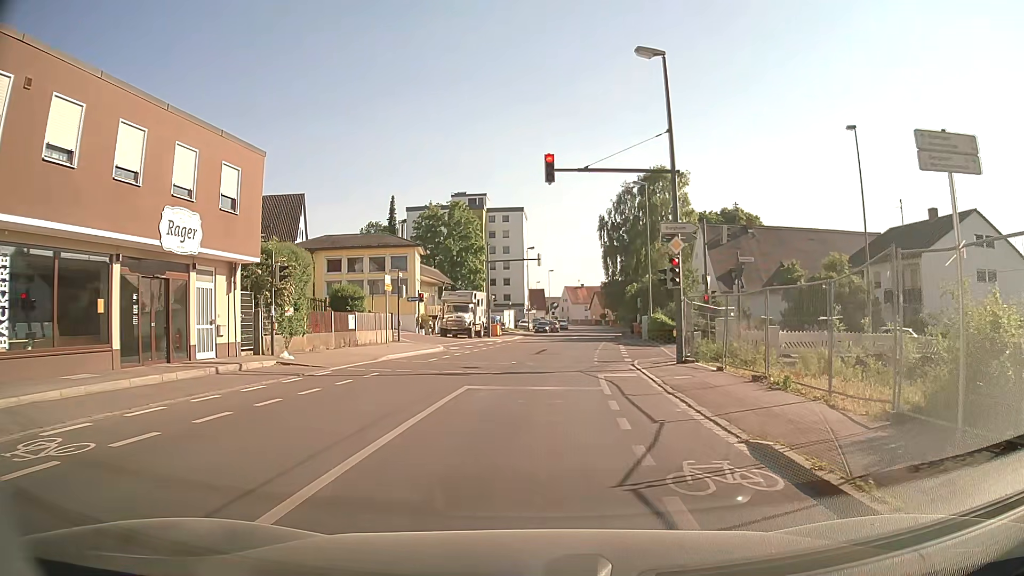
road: secondary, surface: asphalt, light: Day
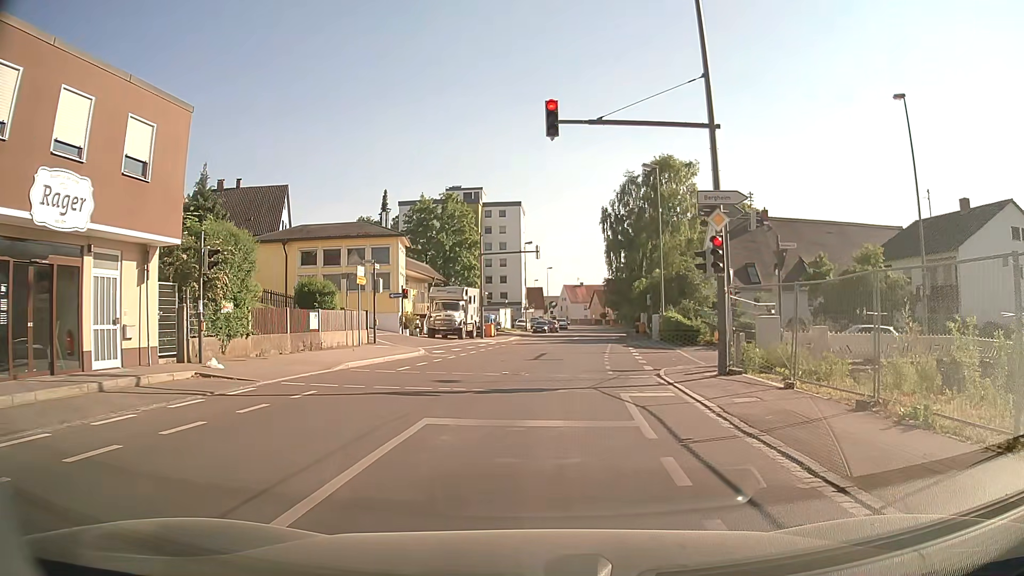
(0.0, +5.0) m; 0°
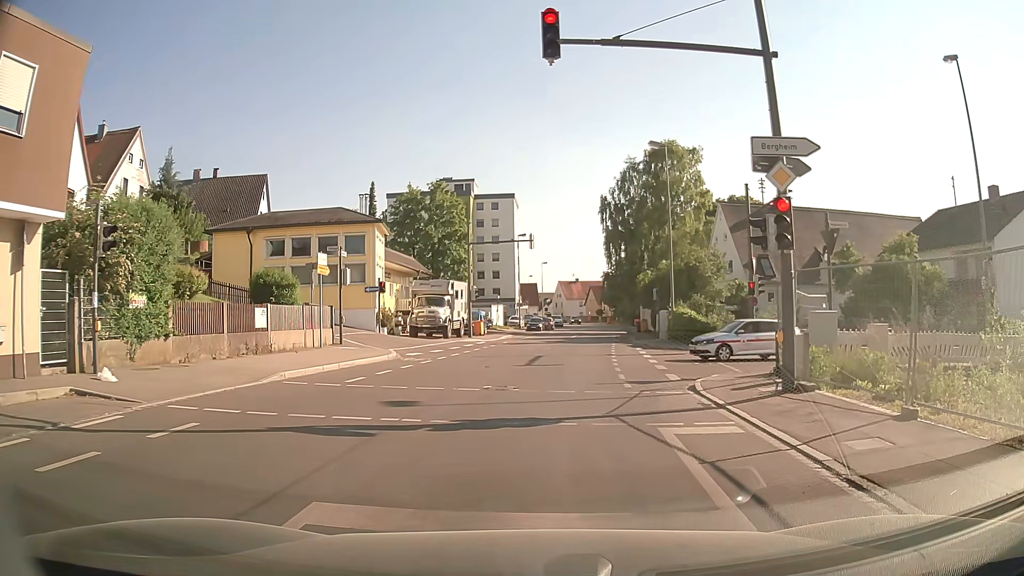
(0.0, +4.4) m; +1°
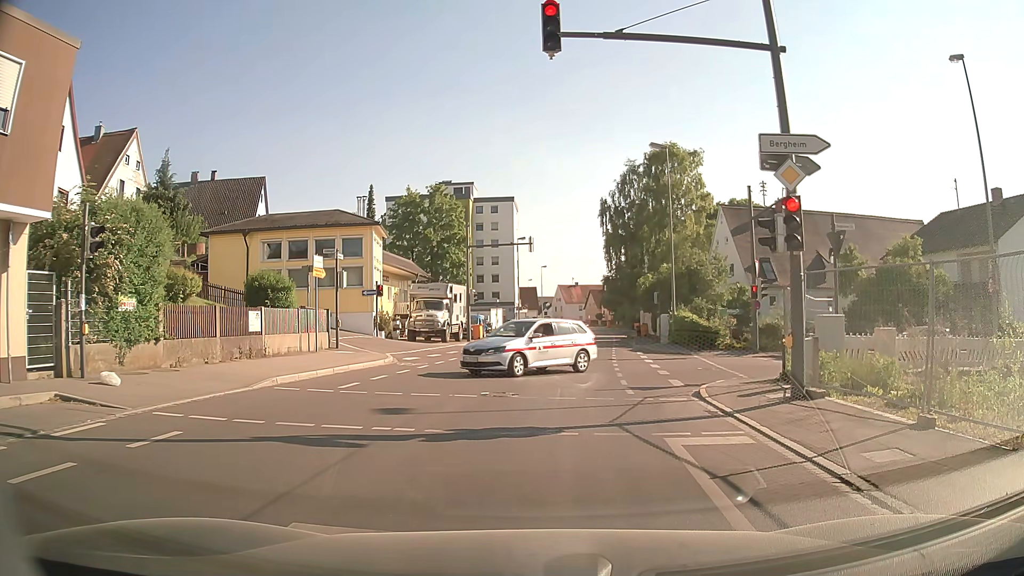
(0.0, +0.5) m; 0°
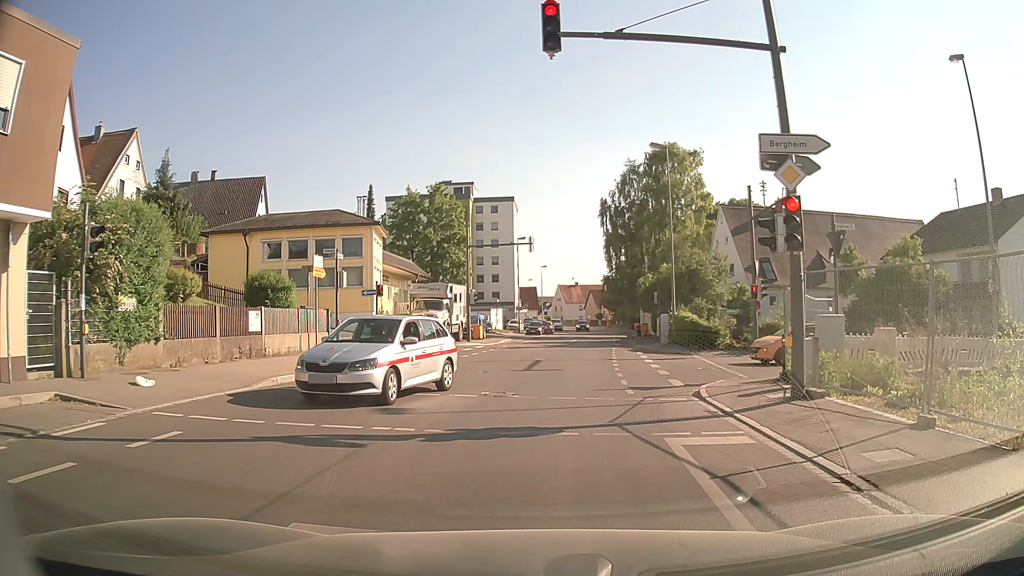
(0.0, 0.0) m; 0°
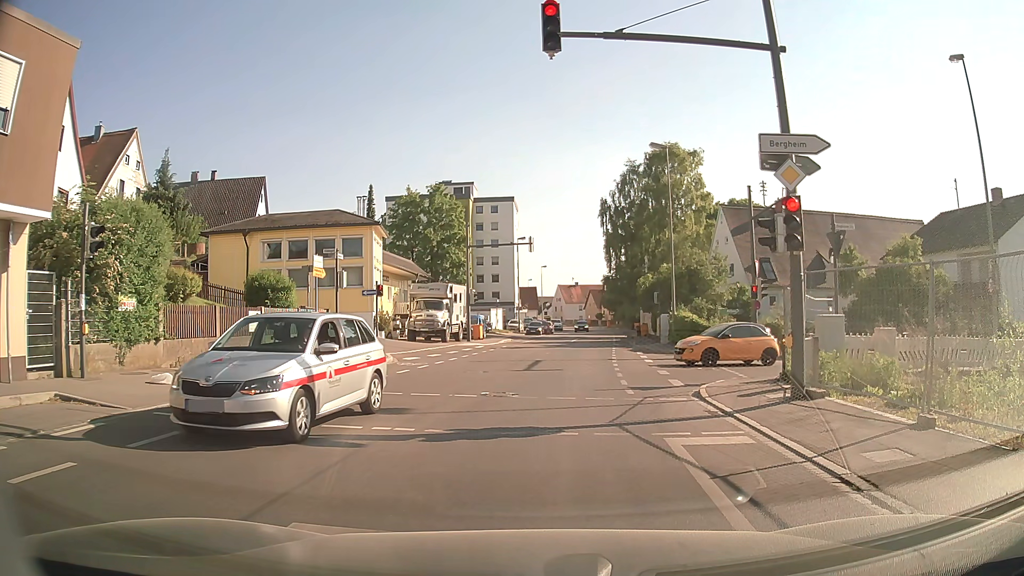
(0.0, 0.0) m; 0°
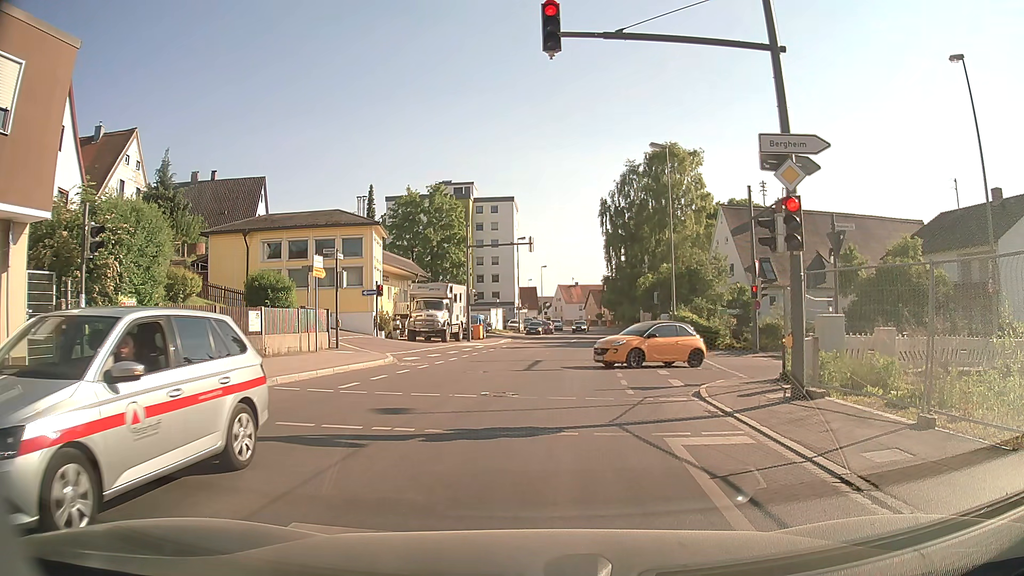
(0.0, 0.0) m; 0°
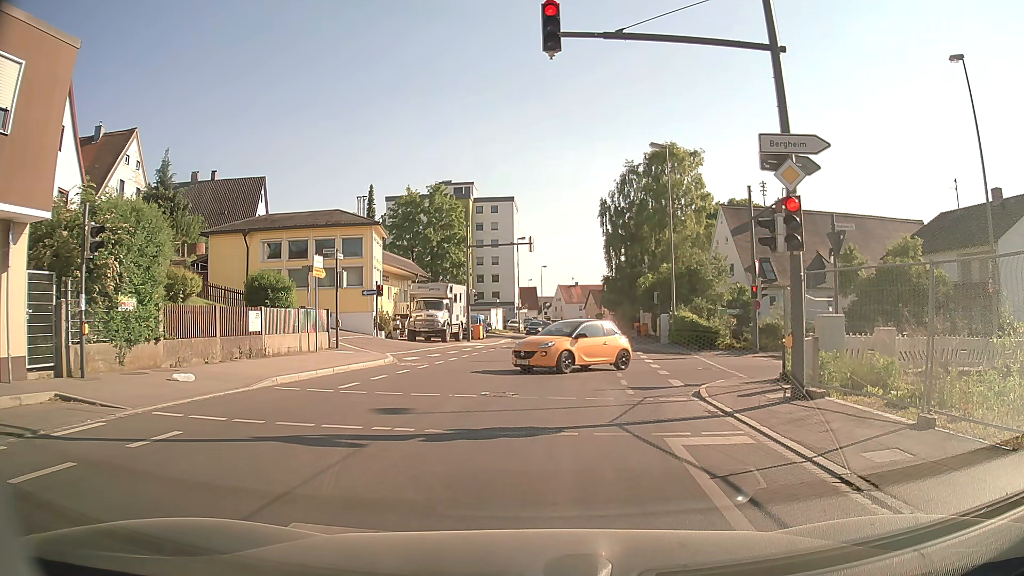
(0.0, 0.0) m; 0°
(0, +10) (+1, +20) (+2, +30) (+3, +40) (+4, +50) (+5, +60) (+6, +70) (+7, +80) (+8, +90) (+9, +100) m
